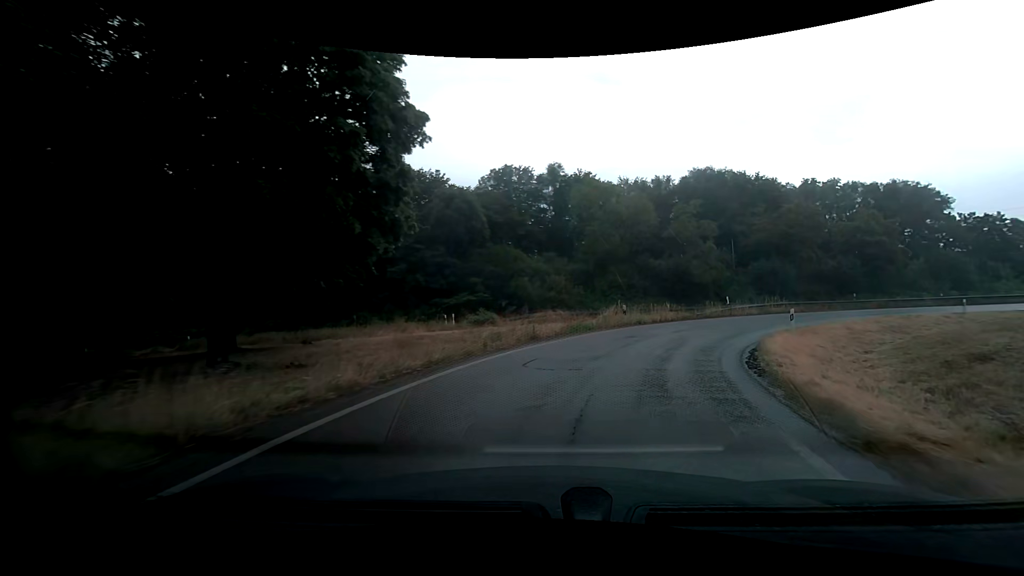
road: trunk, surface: asphalt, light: Day
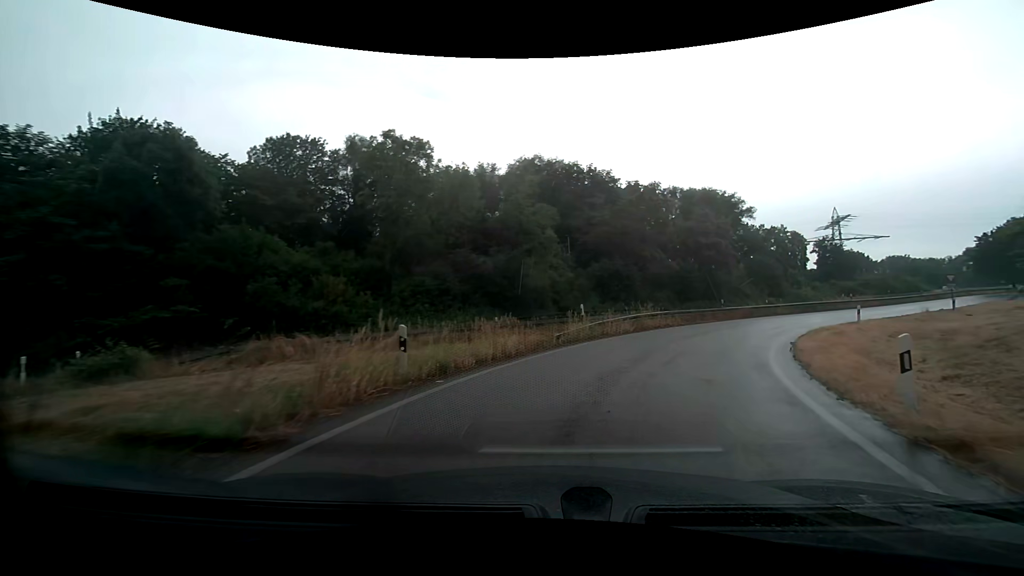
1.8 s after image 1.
(+2.4, +16.1) m; +19°
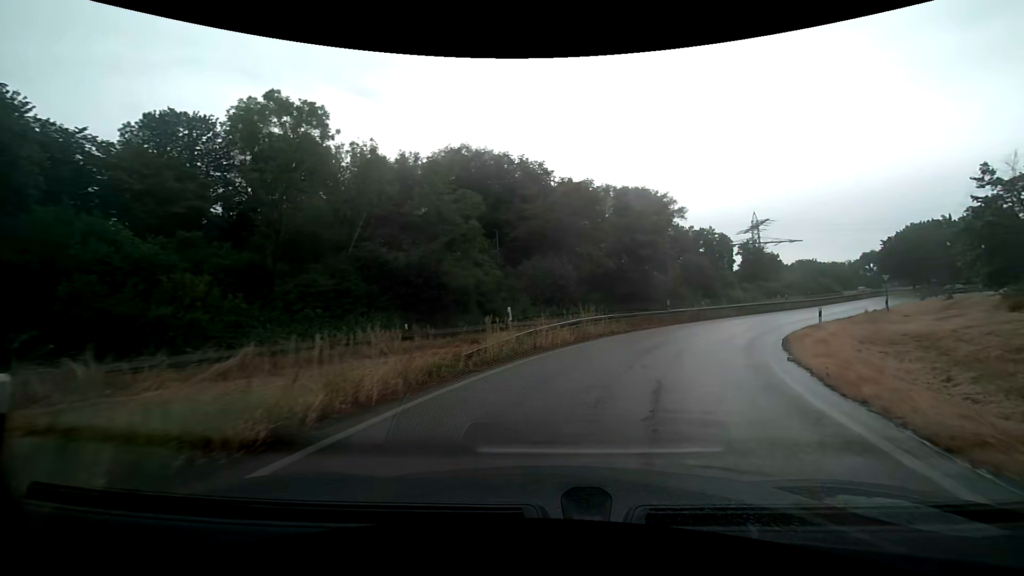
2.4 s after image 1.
(+0.4, +5.4) m; +8°
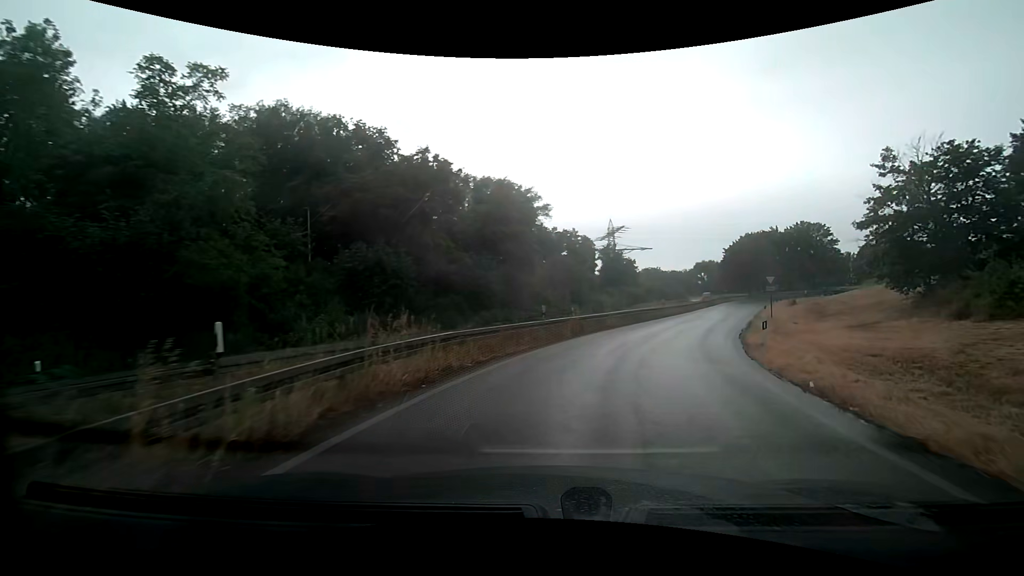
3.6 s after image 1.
(+1.6, +10.9) m; +15°
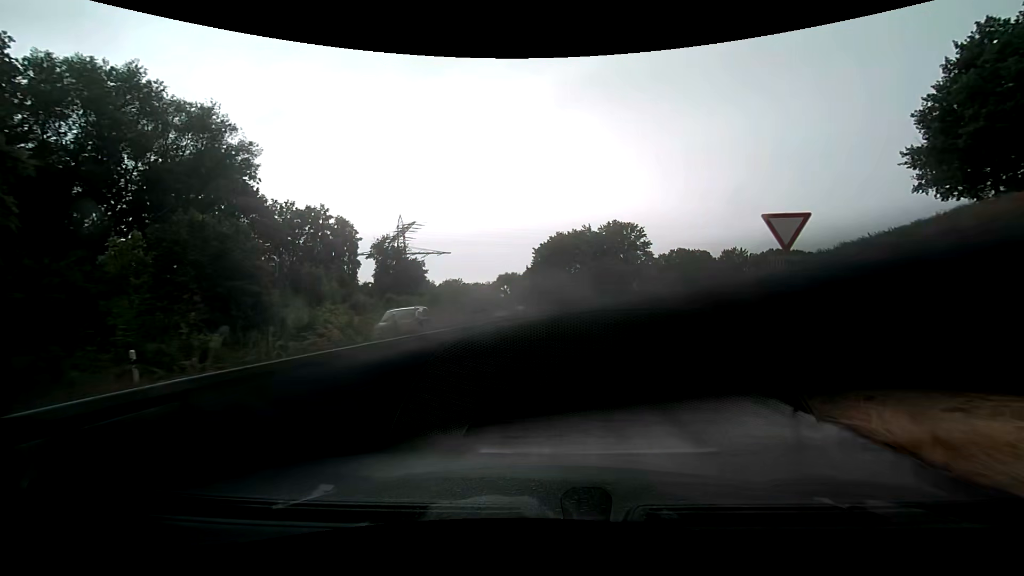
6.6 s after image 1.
(+8.0, +28.6) m; +24°
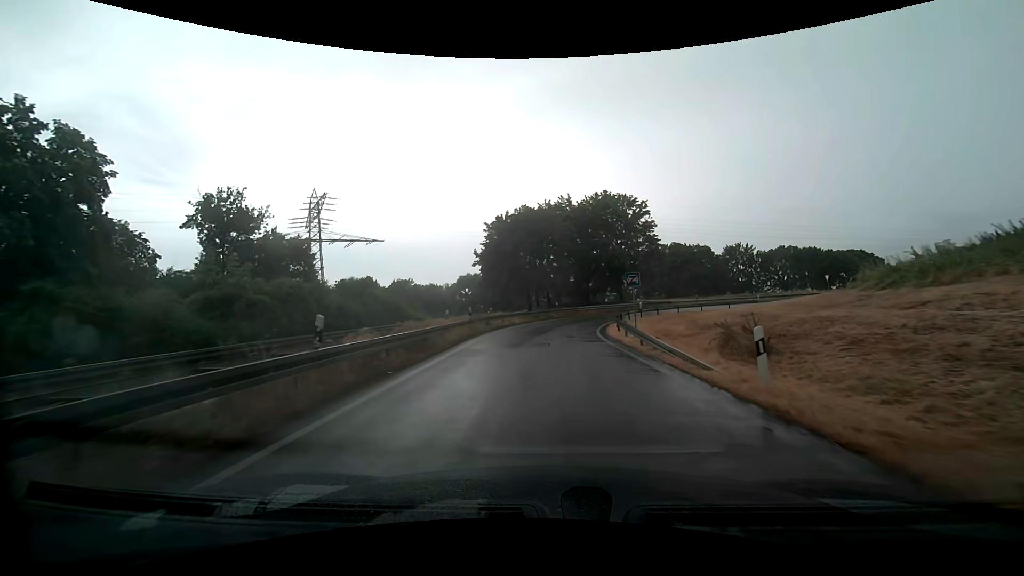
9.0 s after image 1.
(+1.6, +28.1) m; +5°
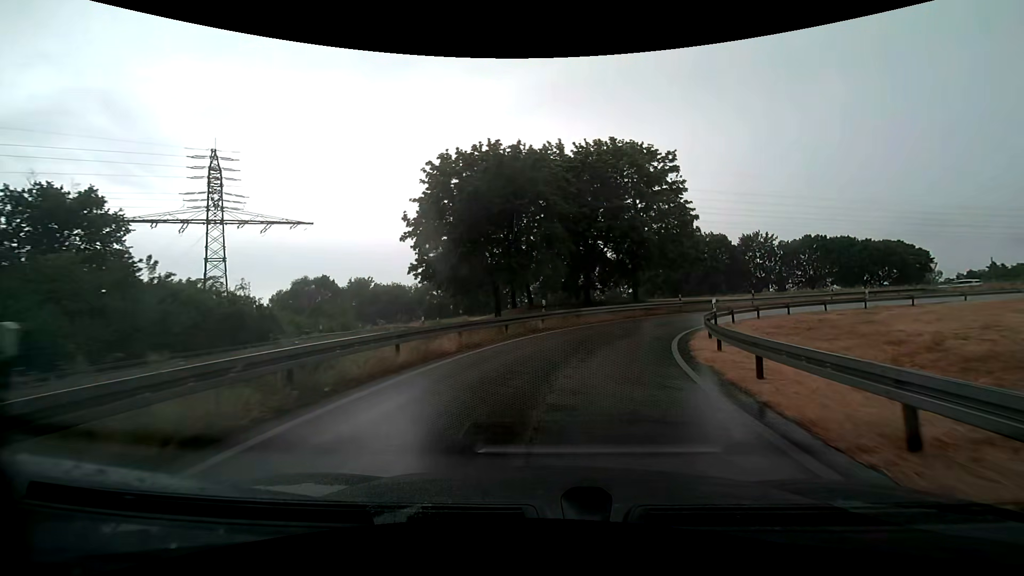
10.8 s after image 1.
(0.0, +20.8) m; +2°
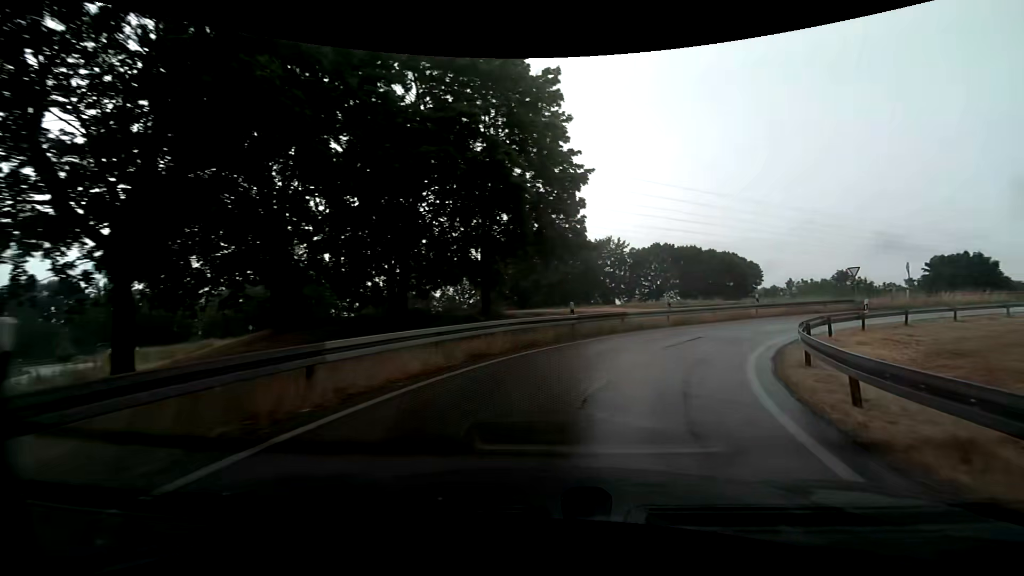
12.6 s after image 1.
(+1.8, +18.6) m; +16°
(+1, +10) (+5, +19) (+11, +27) (+20, +32) (+29, +35) (+39, +34) (+49, +31) (+58, +28) (+68, +25) (+77, +22) m
